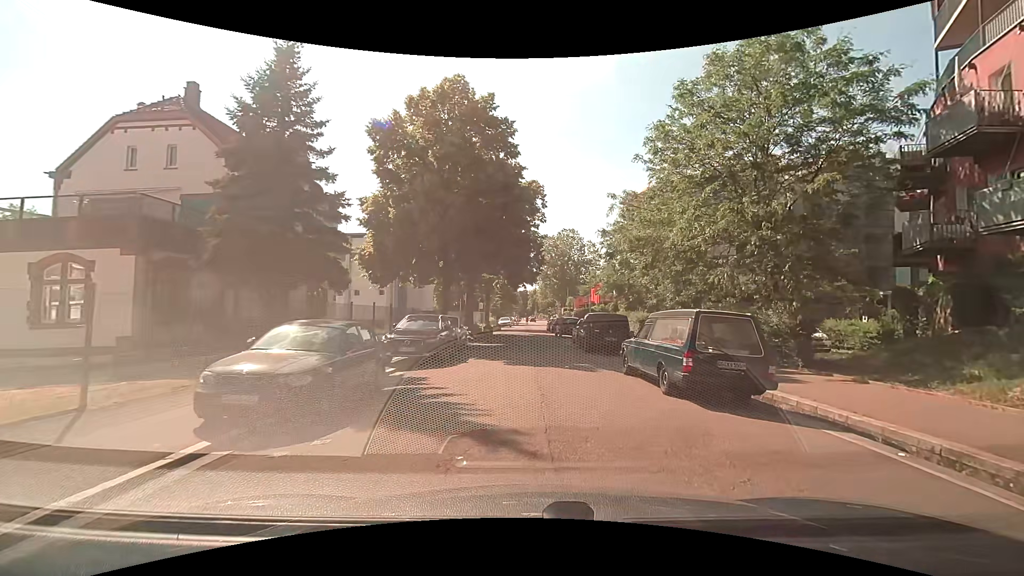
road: residential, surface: asphalt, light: Day
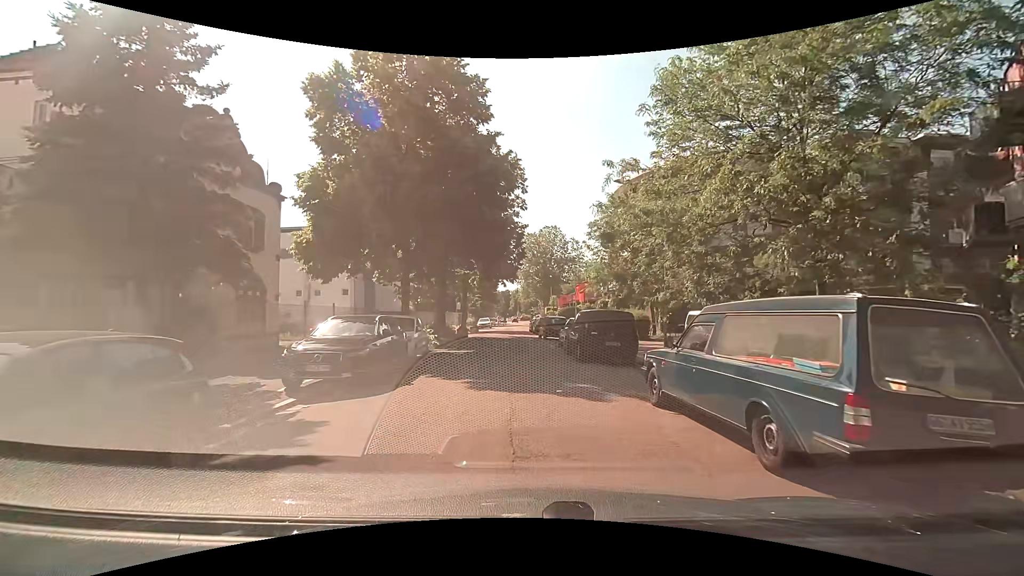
(+0.1, +5.0) m; 0°
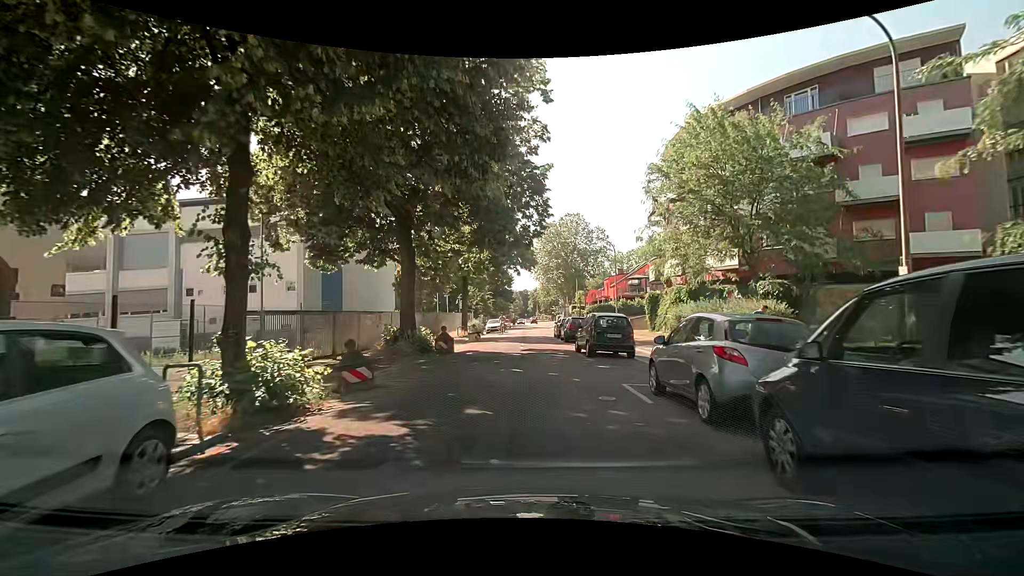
(-0.1, +15.0) m; 0°
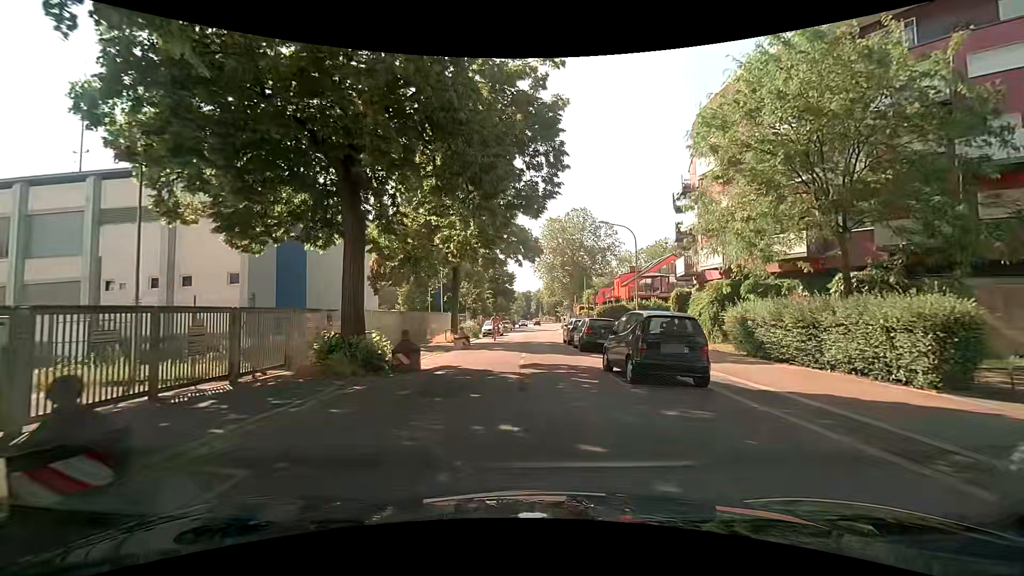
(0.0, +7.0) m; +2°
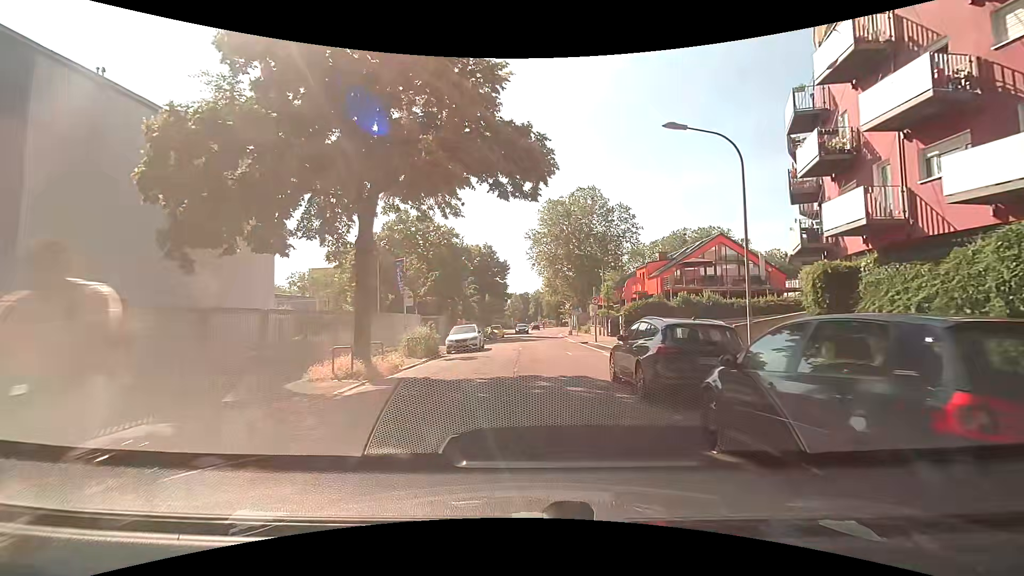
(-0.6, +18.2) m; -2°
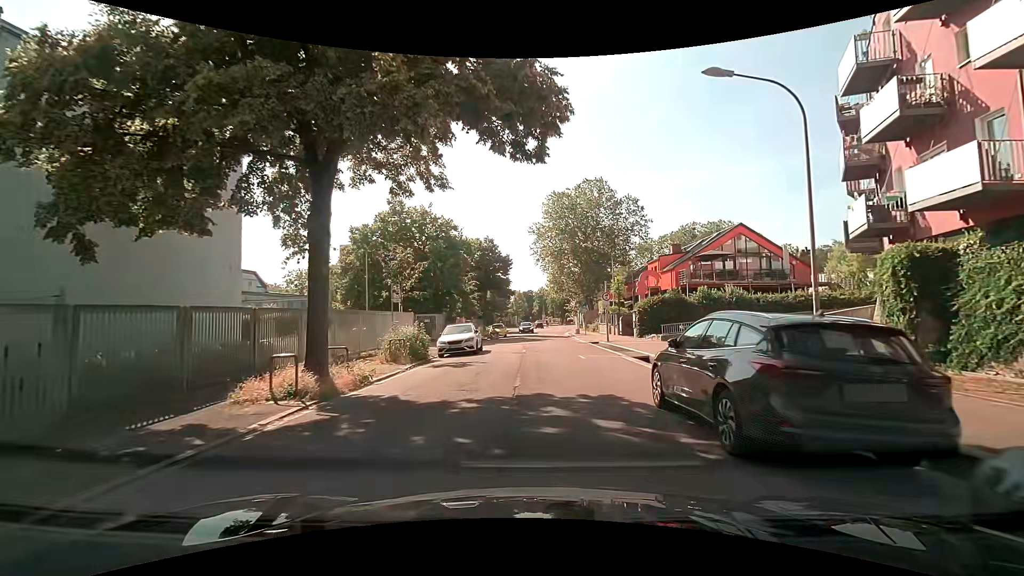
(0.0, +3.7) m; 0°
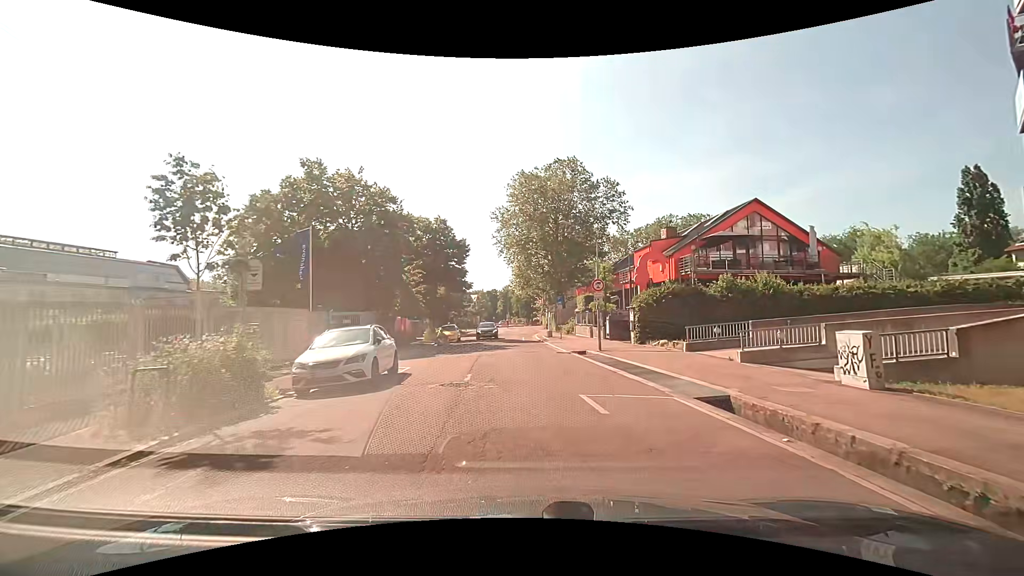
(+0.1, +10.9) m; +4°
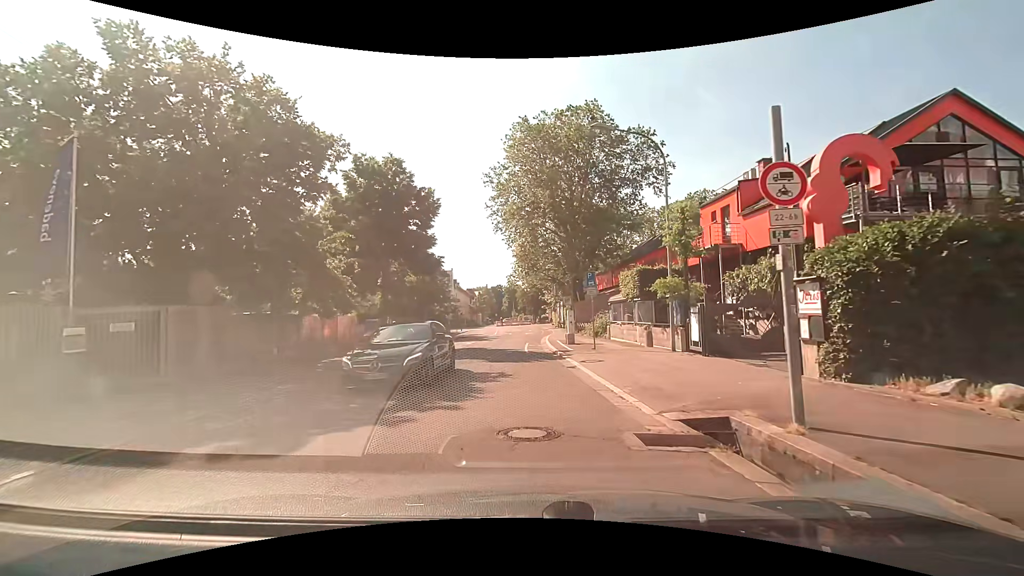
(0.0, +16.9) m; -1°
